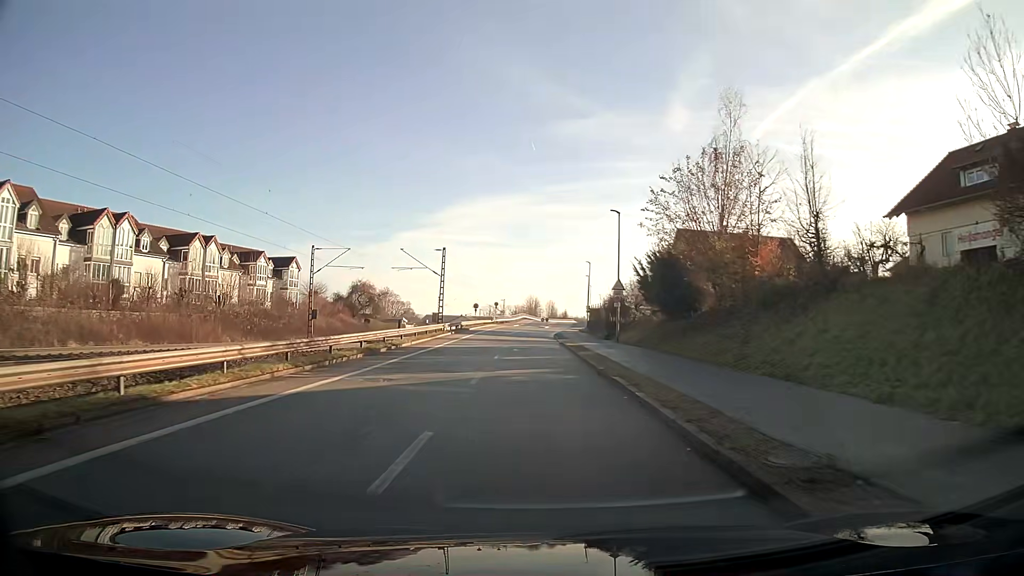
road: unclassified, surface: asphalt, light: Day
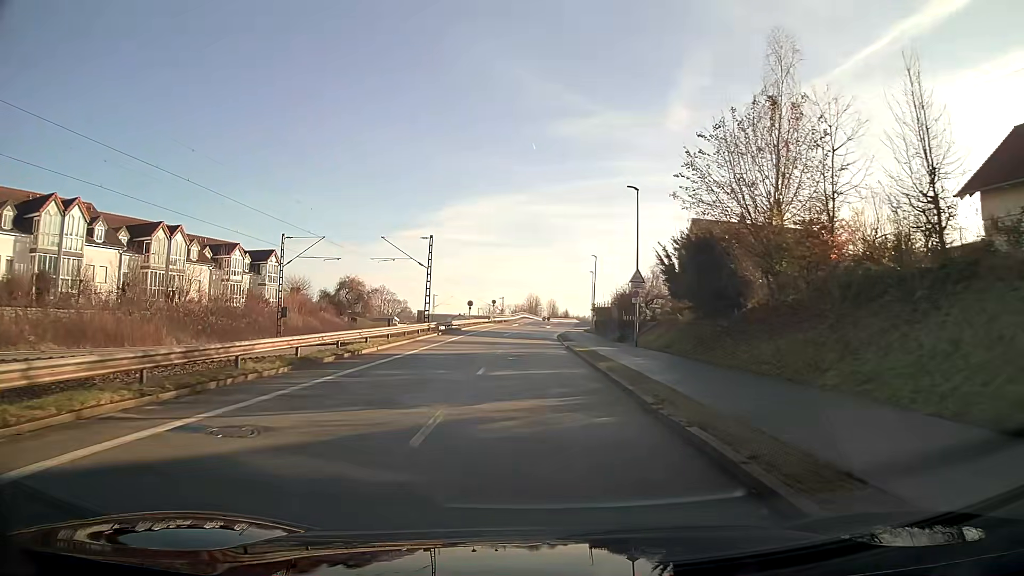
(0.0, +7.3) m; 0°
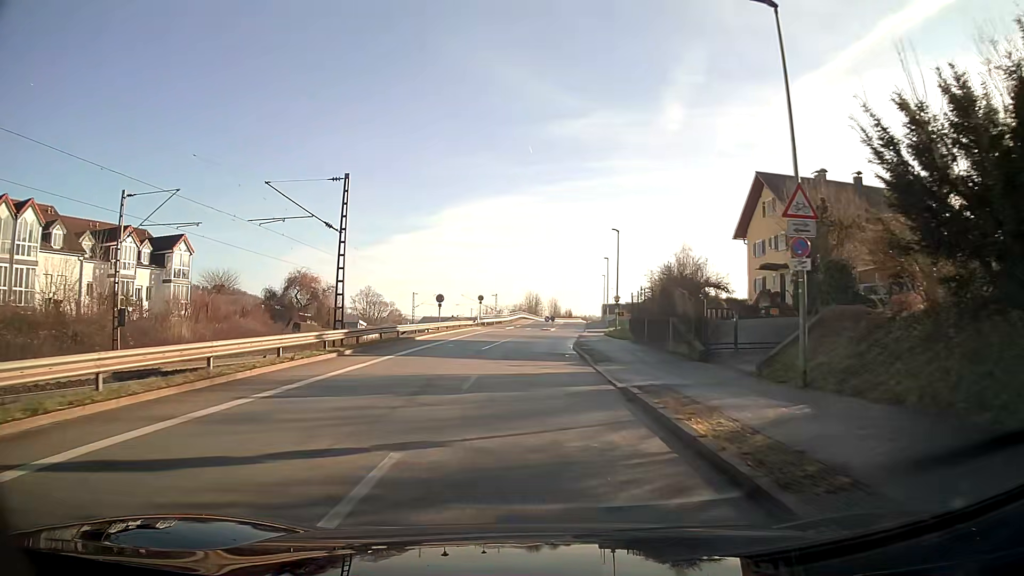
(+0.2, +21.4) m; +1°
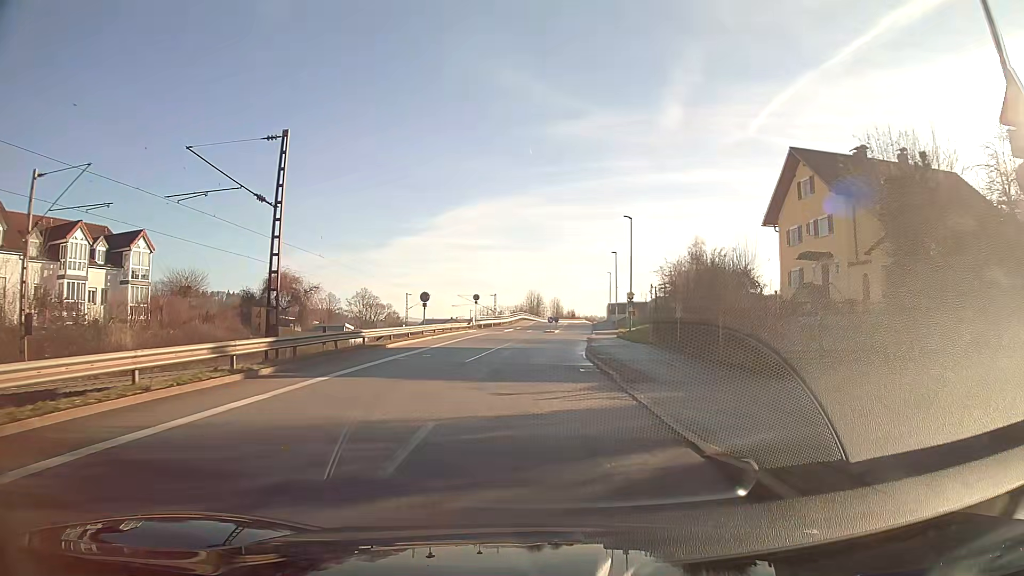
(0.0, +7.0) m; 0°
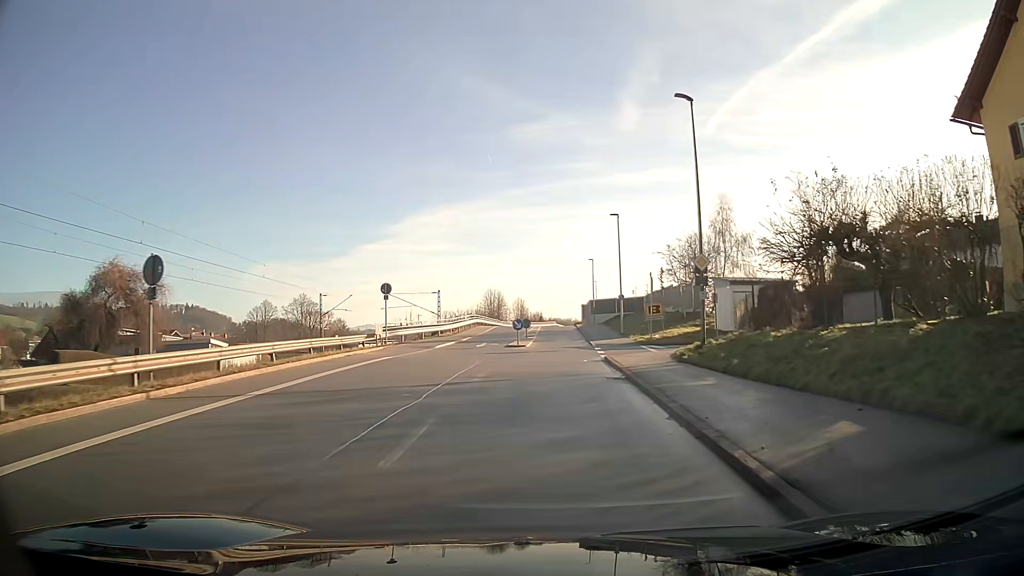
(+0.4, +26.7) m; +4°
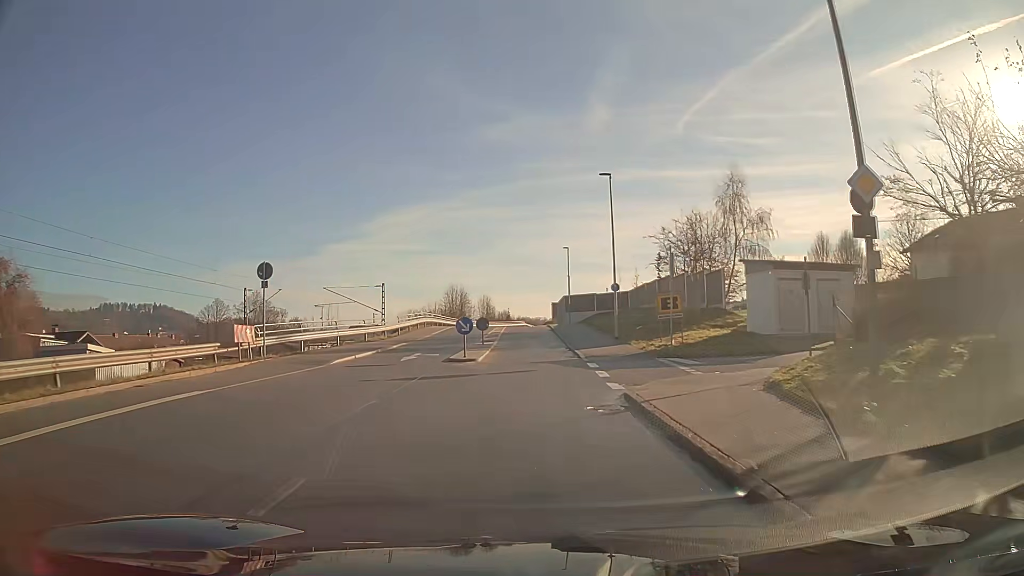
(+0.3, +12.6) m; +2°
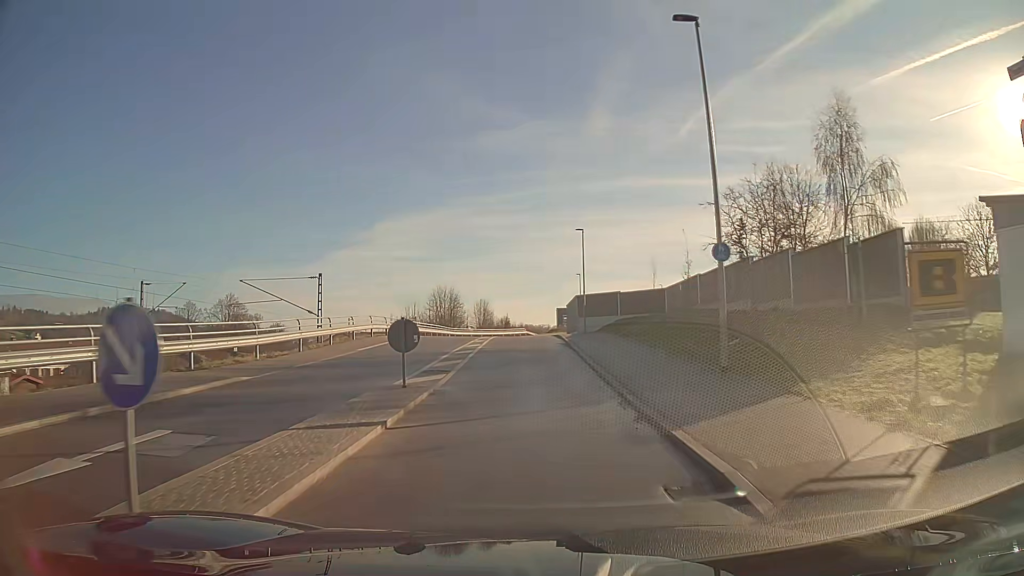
(0.0, +18.6) m; -1°
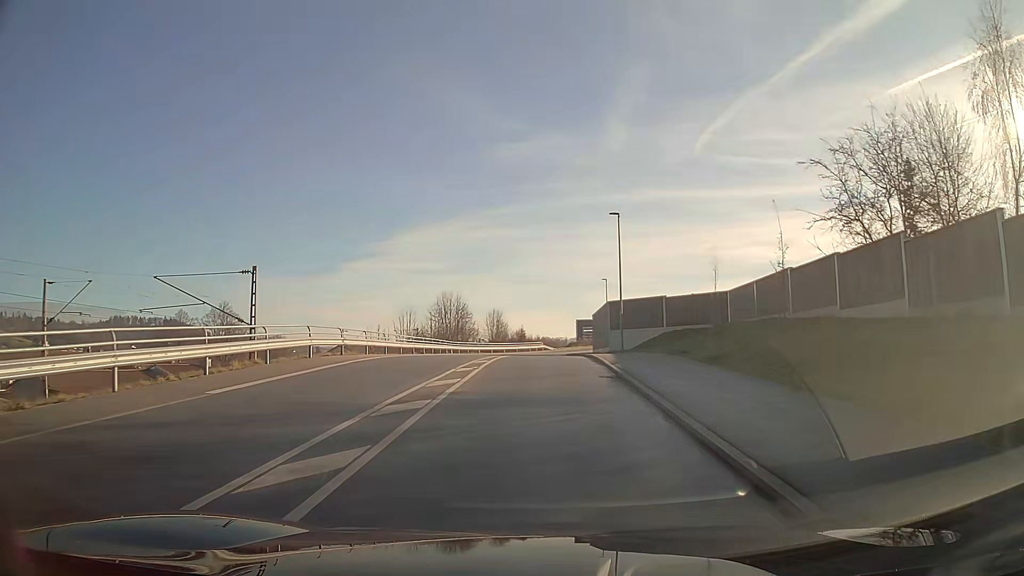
(-0.2, +12.7) m; -1°
